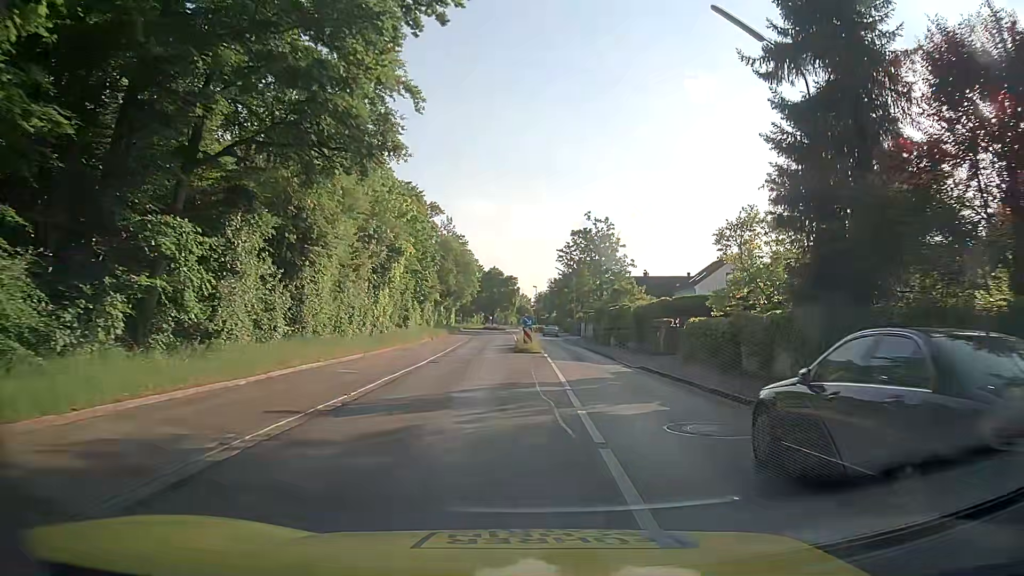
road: tertiary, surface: asphalt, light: Day
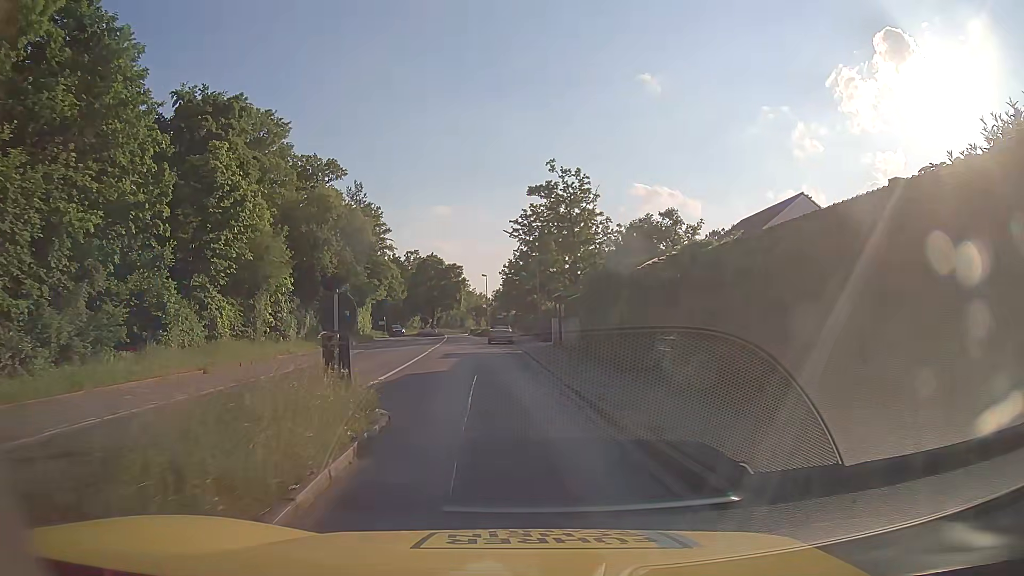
(+3.0, +31.7) m; +5°
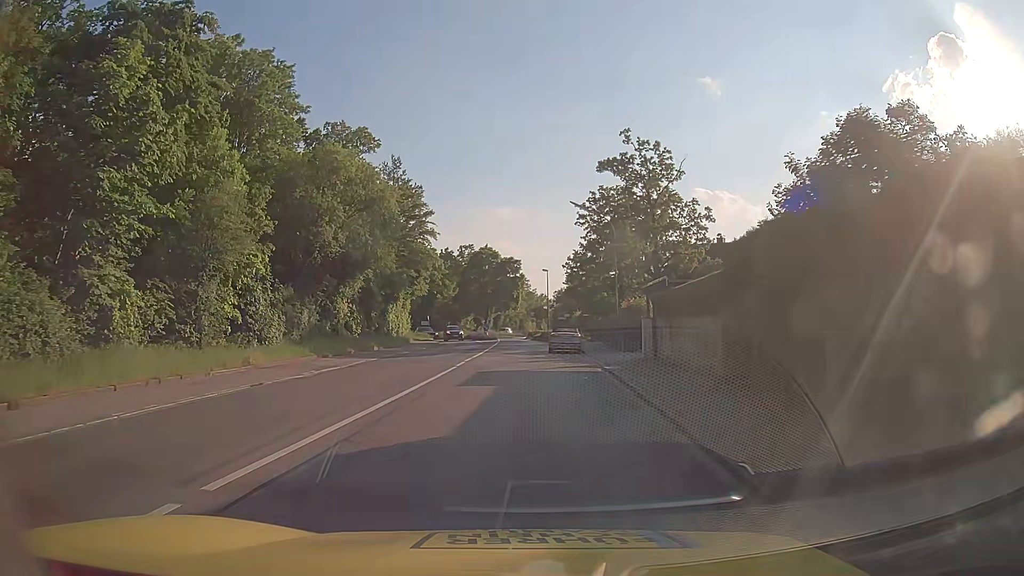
(-0.6, +12.4) m; -6°
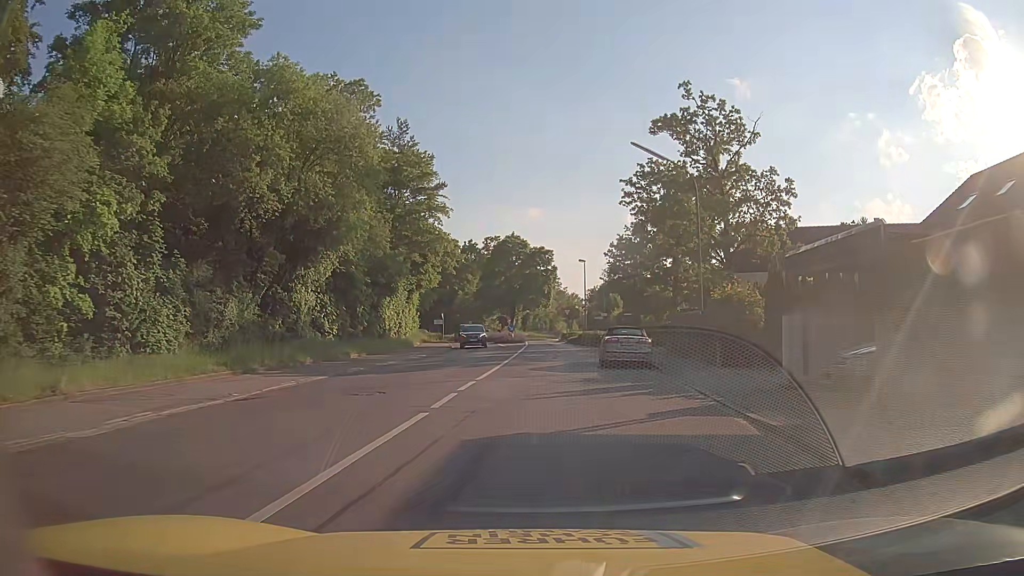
(-0.3, +12.4) m; -2°
(0, +10) (0, +20) (+1, +30) (+1, +40) (+2, +50) (+1, +60) (+2, +70) (+5, +79) (+6, +89) (+6, +99) m
